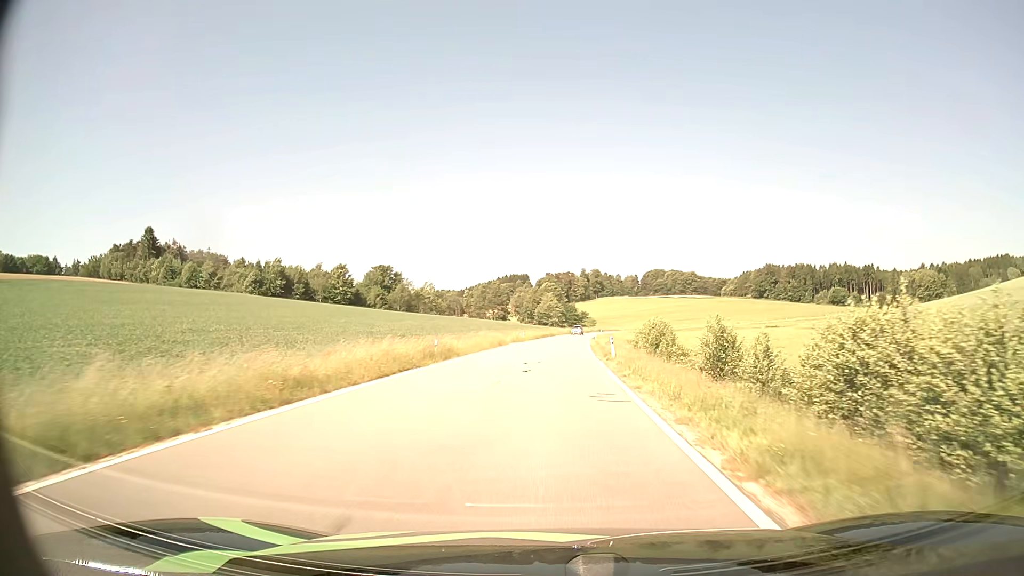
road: tertiary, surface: asphalt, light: Day
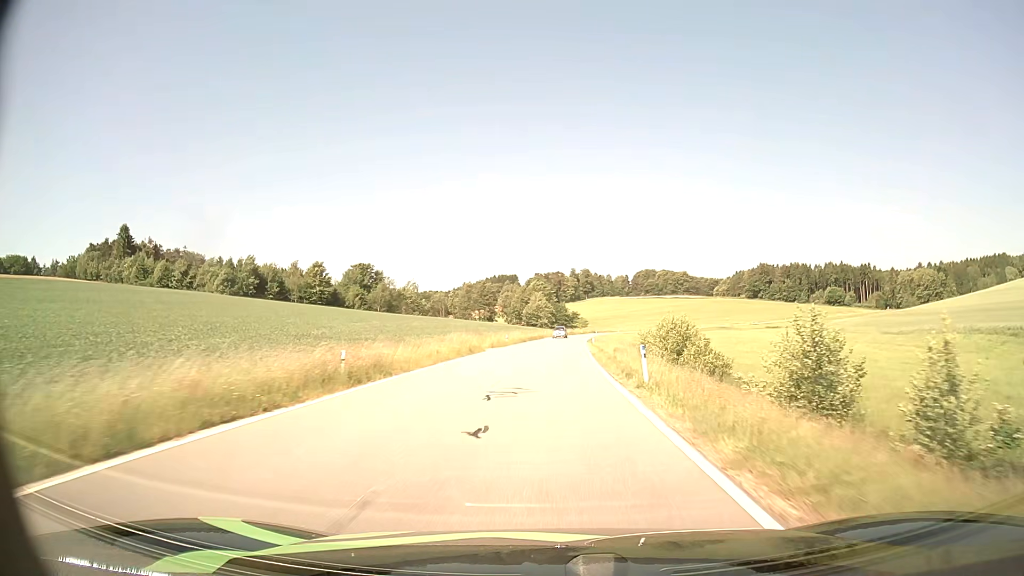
(+0.1, +11.7) m; +1°
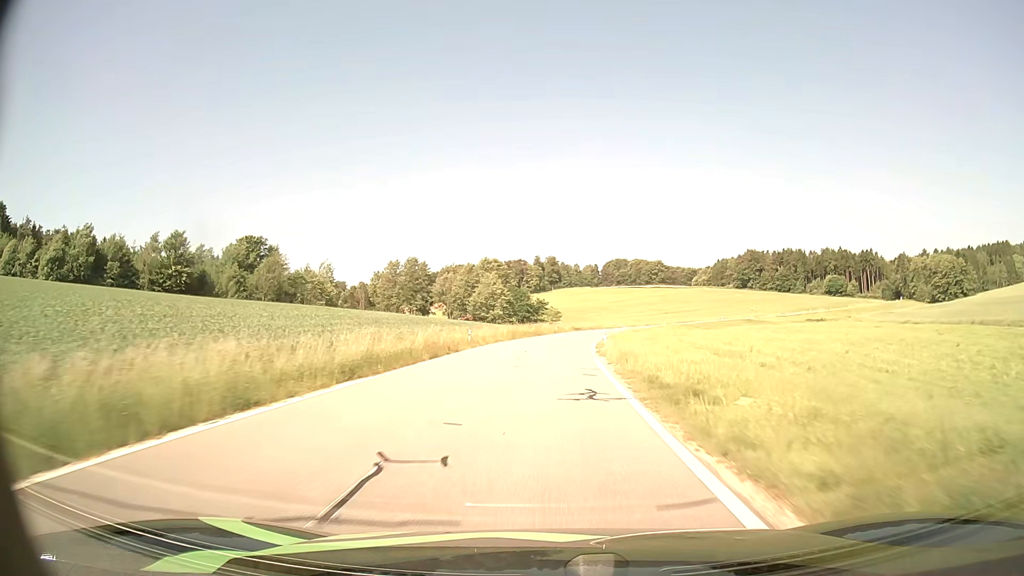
(+1.9, +59.7) m; +3°
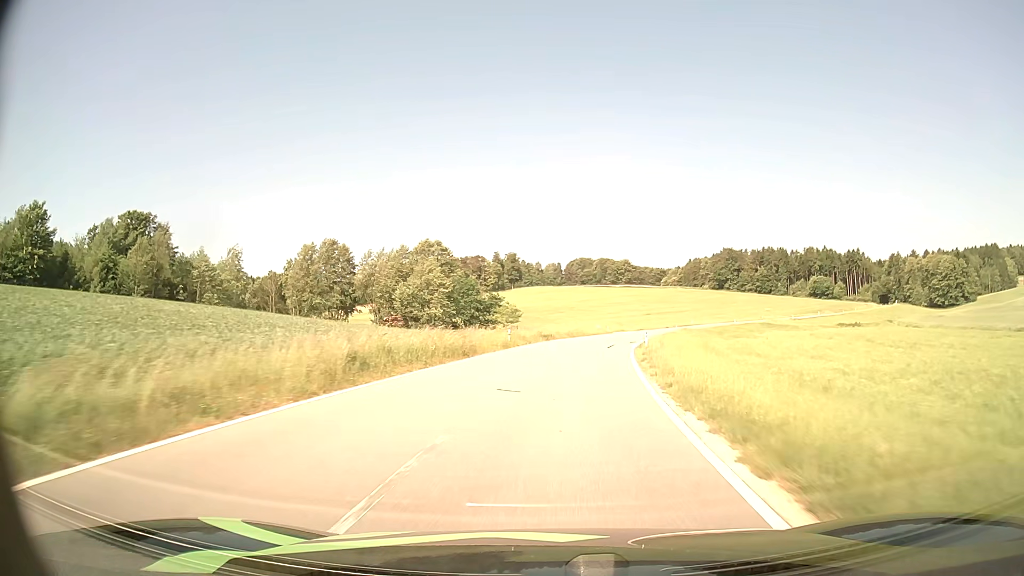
(+0.8, +35.2) m; +3°
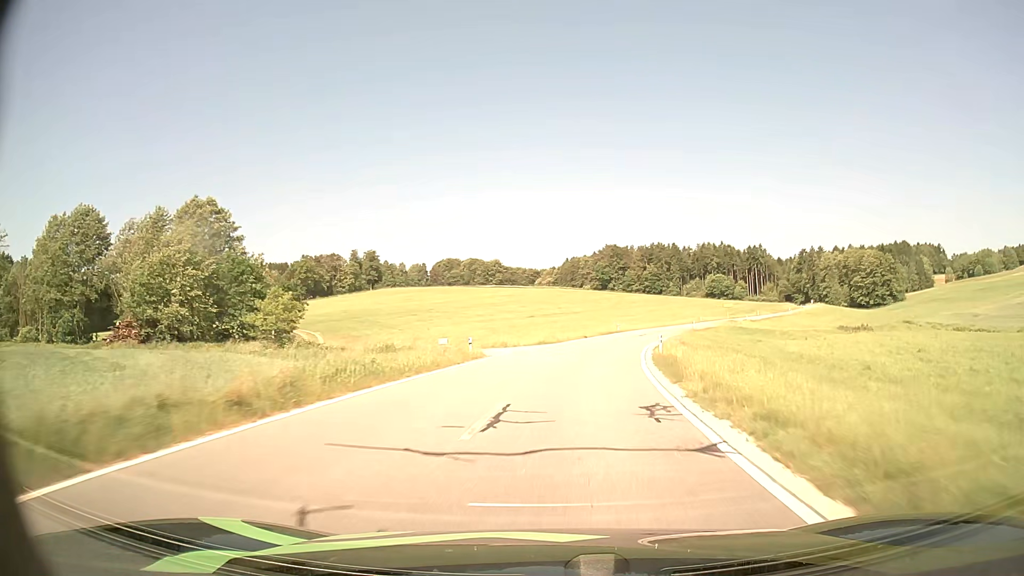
(+3.8, +44.1) m; +11°
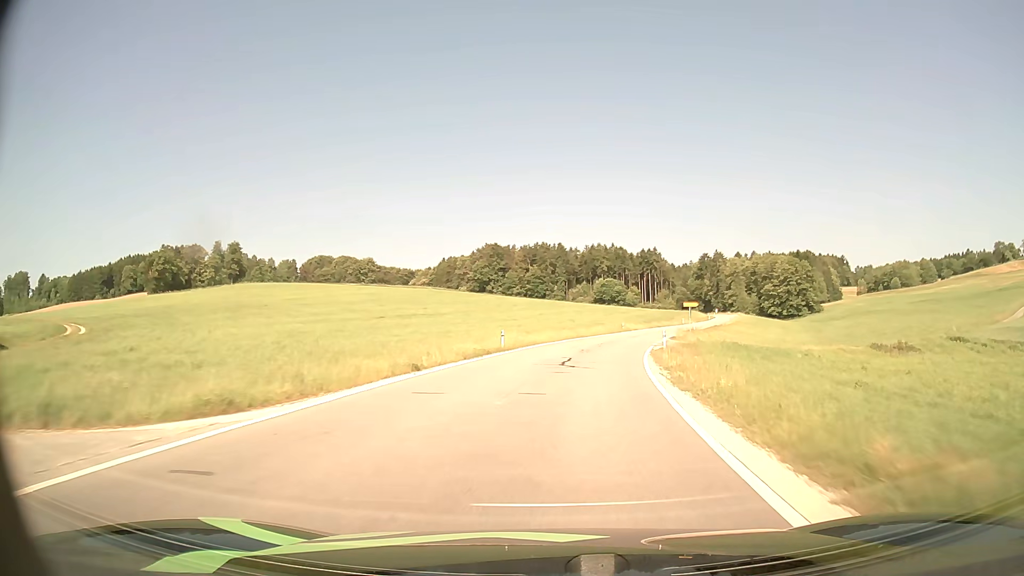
(+2.8, +32.4) m; +10°
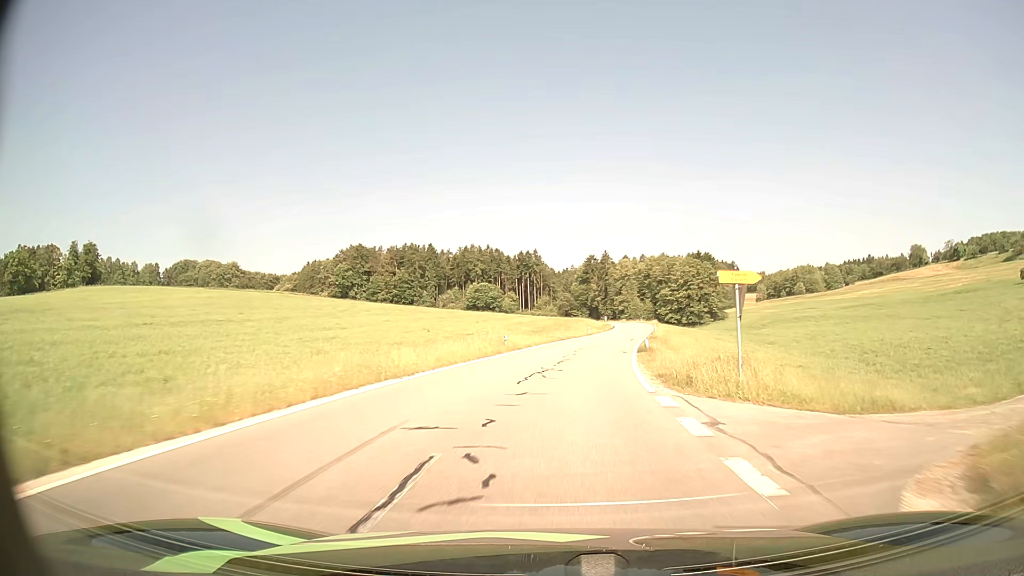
(+3.4, +31.9) m; +11°
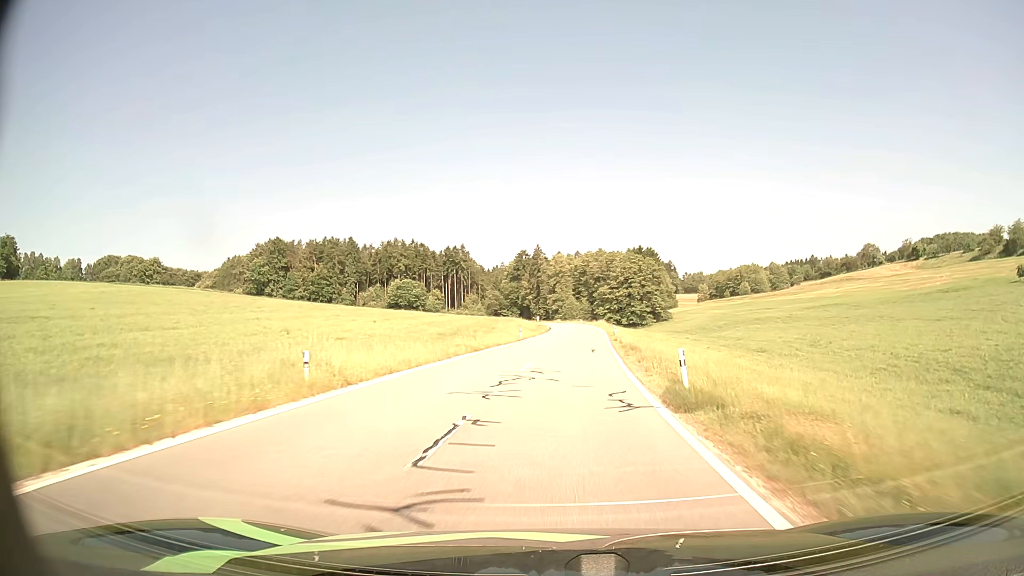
(+1.1, +21.2) m; +6°
(0, +10) (+1, +20) (+1, +30) (+2, +40) (+3, +50) (+3, +60) (+4, +70) (+5, +80) (+5, +90) (+5, +100) m
